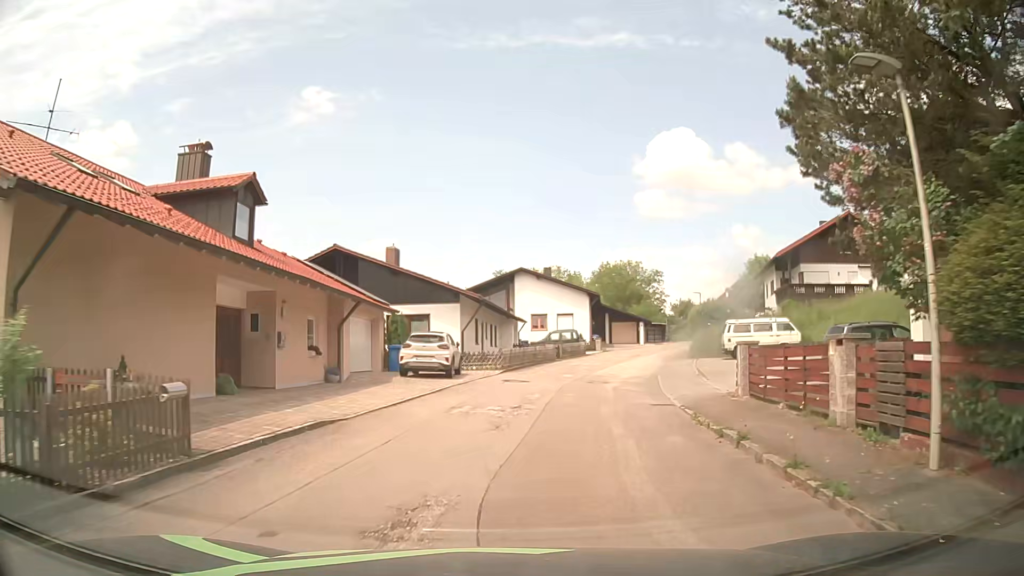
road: residential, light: Day
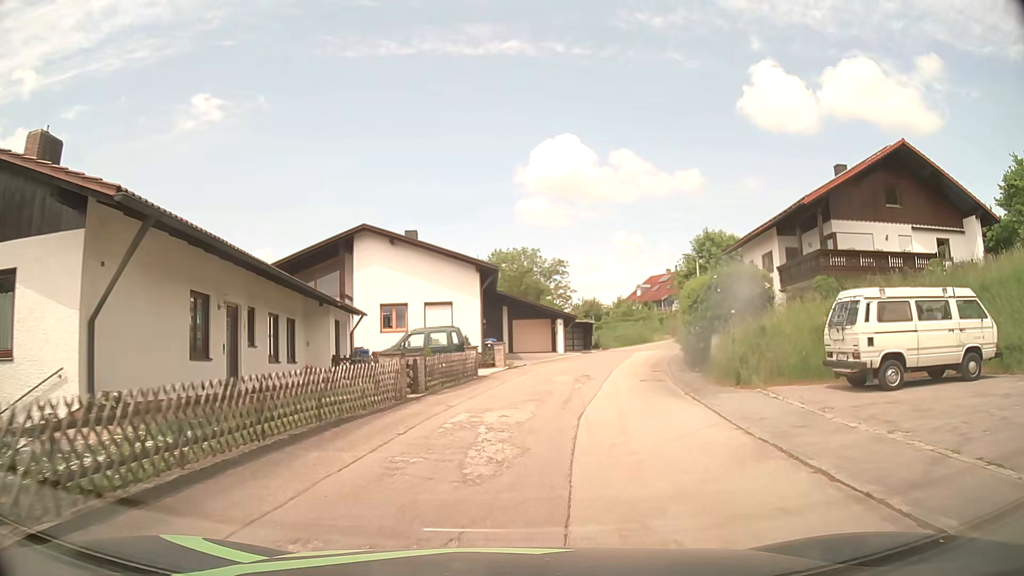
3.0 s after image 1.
(+2.2, +23.2) m; +10°
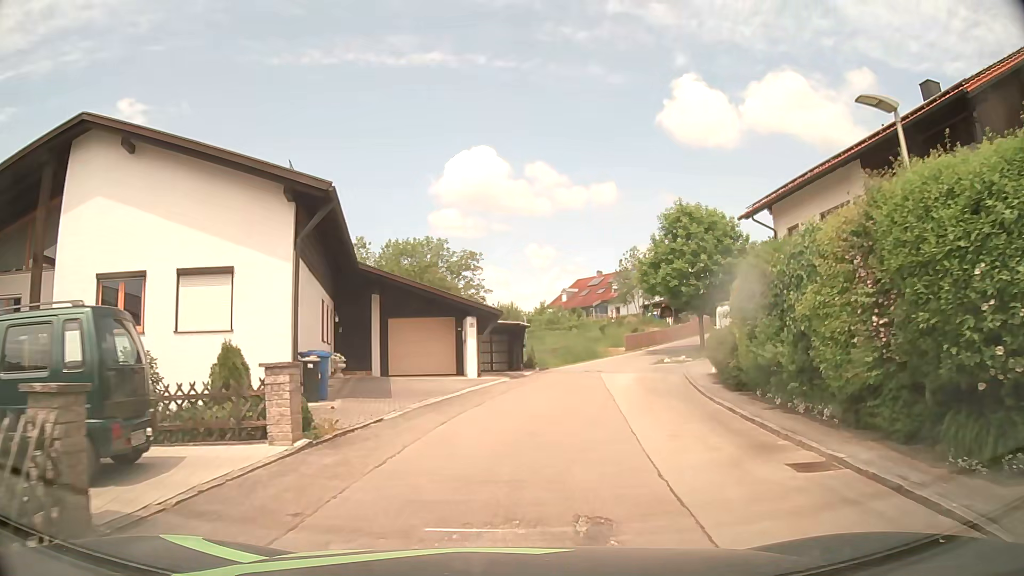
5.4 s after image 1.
(+1.5, +18.2) m; +9°
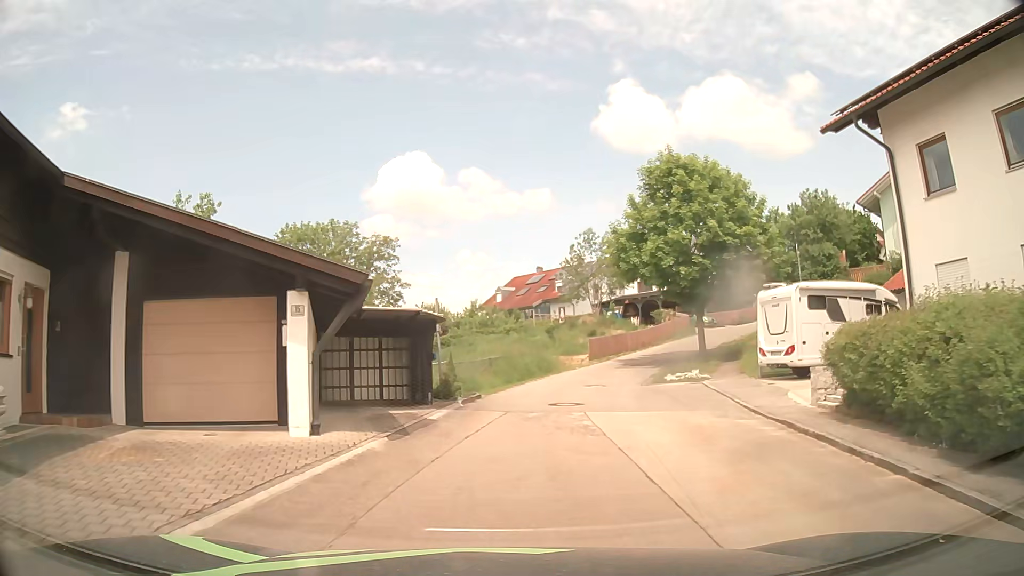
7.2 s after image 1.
(+0.6, +13.5) m; +5°
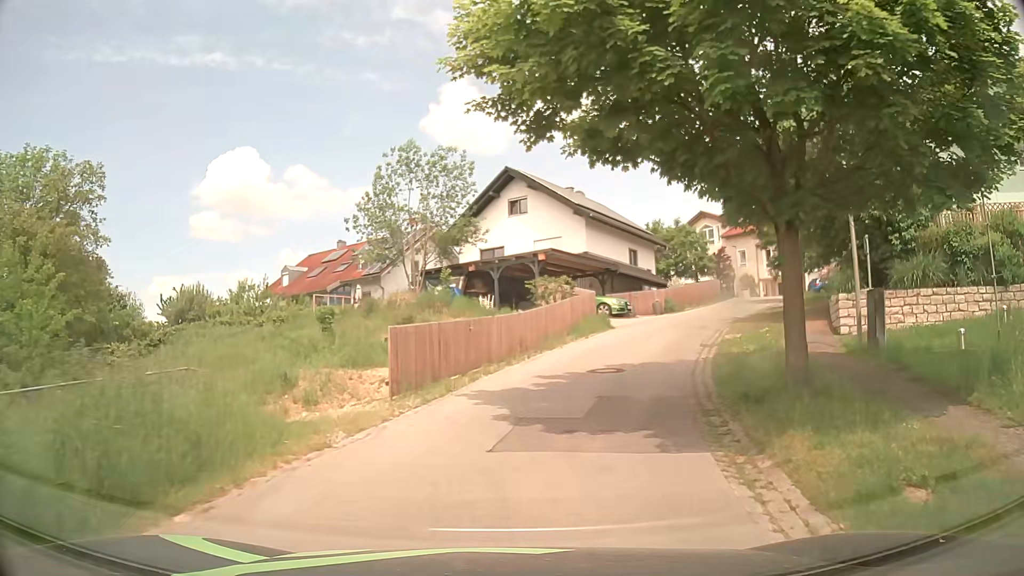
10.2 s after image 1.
(+2.8, +22.5) m; +15°
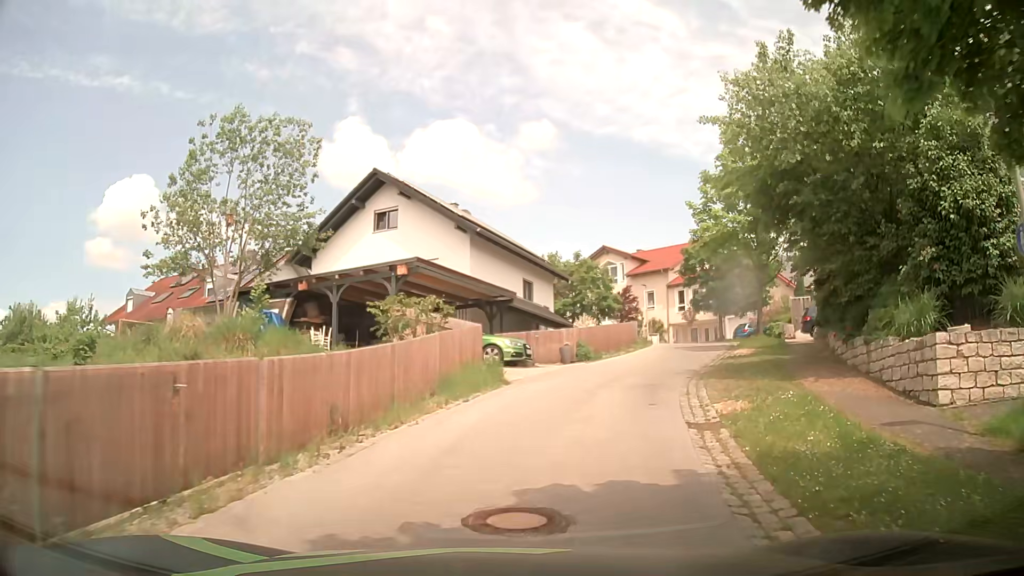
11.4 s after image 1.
(+0.9, +8.9) m; +10°
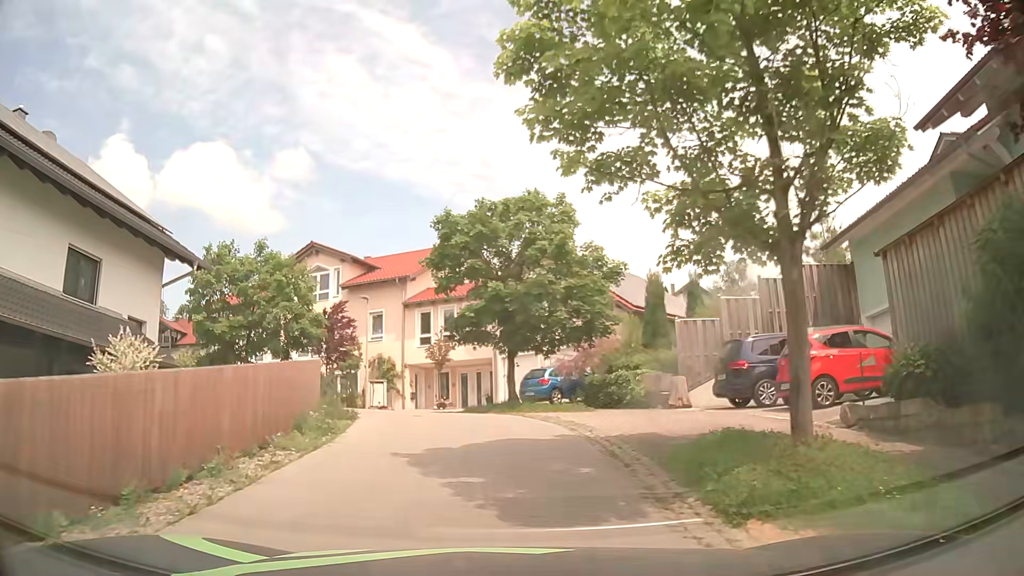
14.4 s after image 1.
(+5.2, +20.5) m; +25°
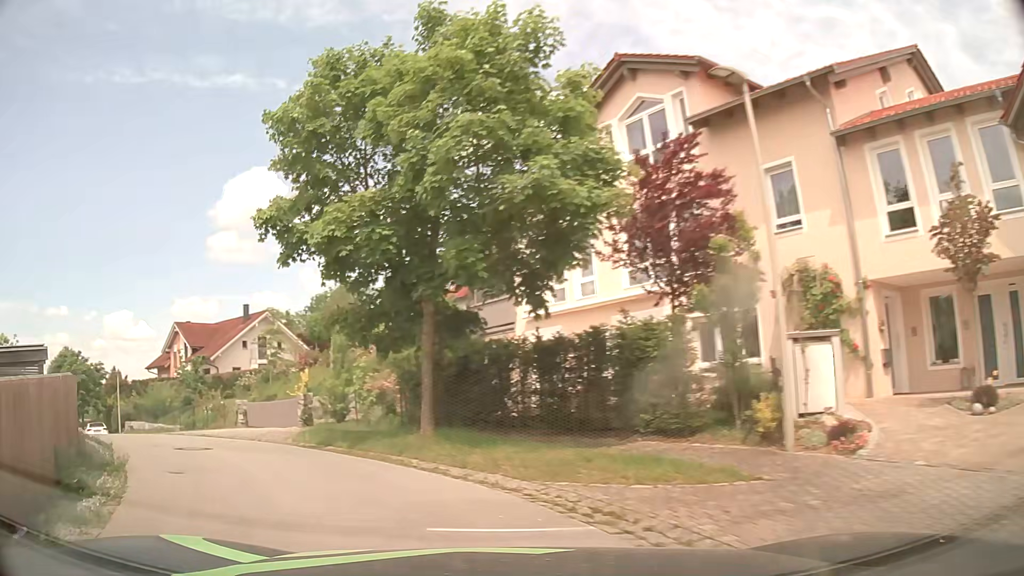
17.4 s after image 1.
(-3.5, +21.4) m; -34°
(-3, +9) (-9, +17) (-16, +24) (-24, +31) (-31, +37) (-38, +44) (-46, +51) (-52, +59) (-54, +69) (-49, +77) m
